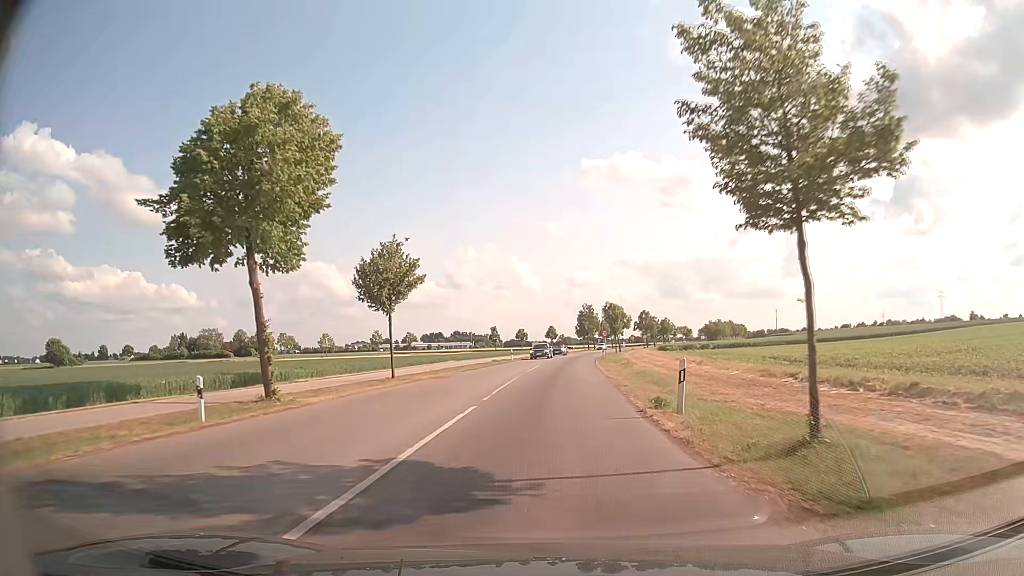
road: tertiary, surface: asphalt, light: Day
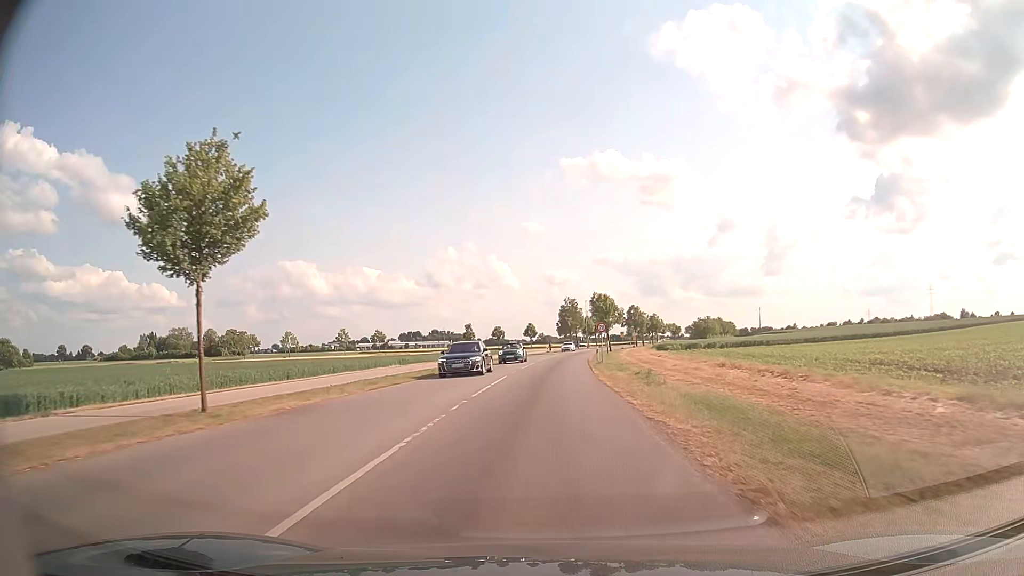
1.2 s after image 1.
(+0.2, +16.4) m; +2°
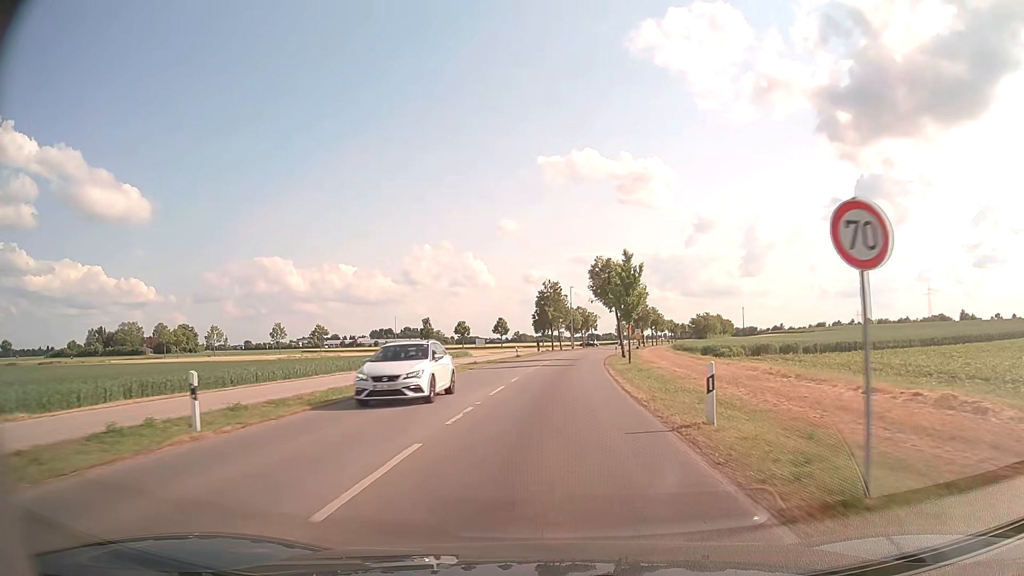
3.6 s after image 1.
(+0.5, +36.5) m; +2°
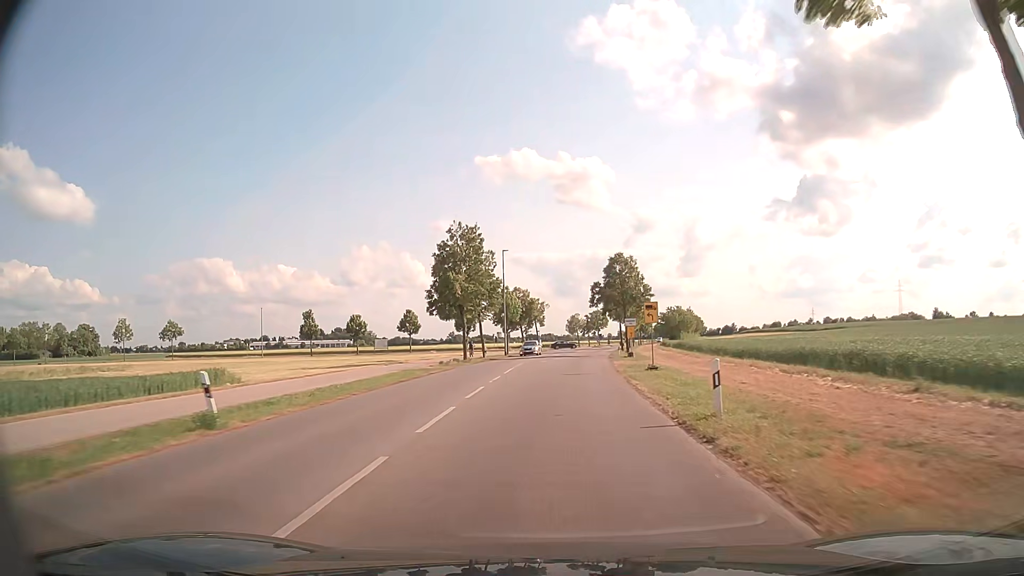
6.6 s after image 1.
(+2.2, +49.1) m; +5°
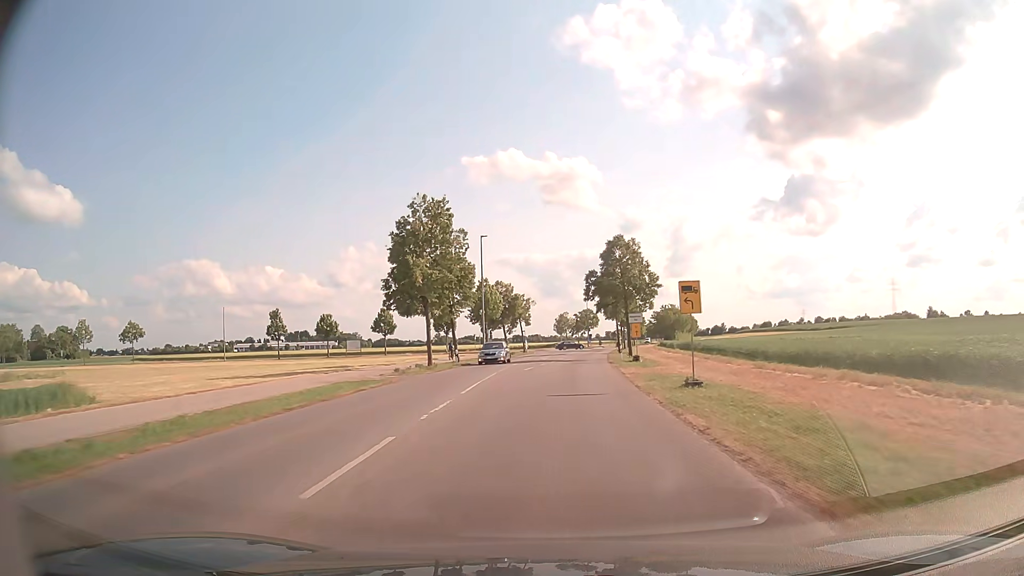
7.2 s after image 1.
(+0.1, +10.3) m; +1°
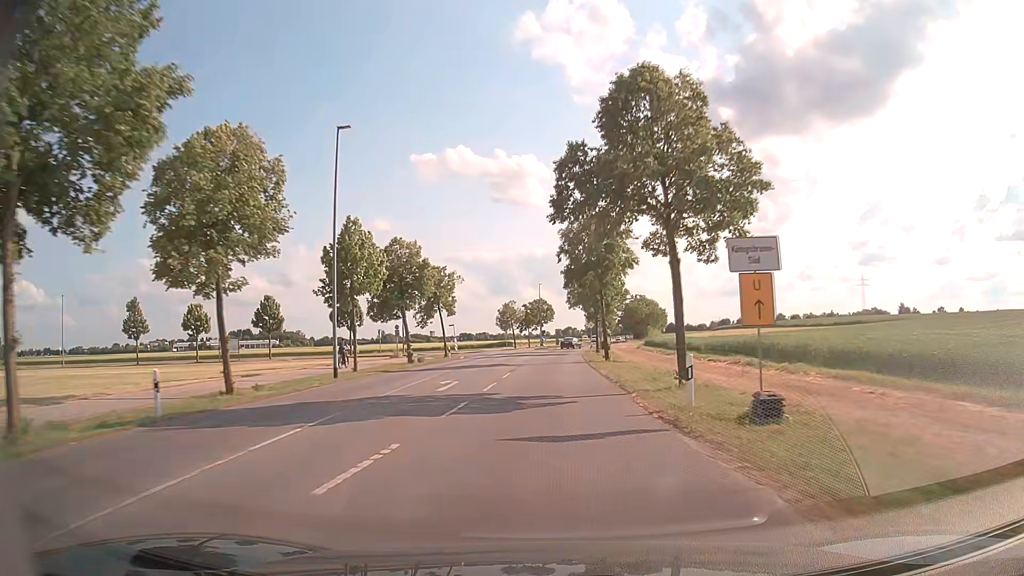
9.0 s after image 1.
(+1.2, +31.5) m; +4°
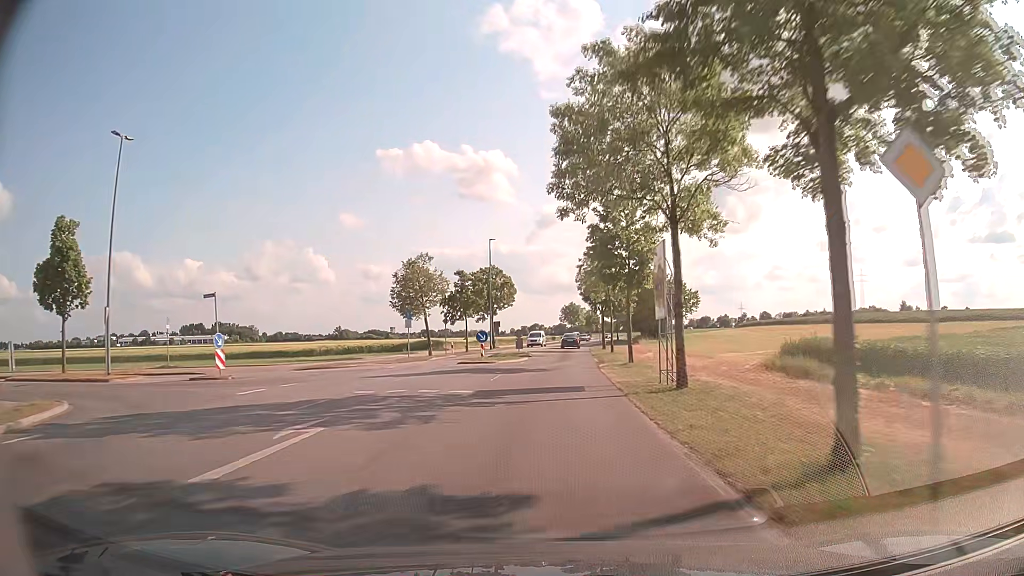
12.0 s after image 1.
(+1.0, +51.6) m; +3°
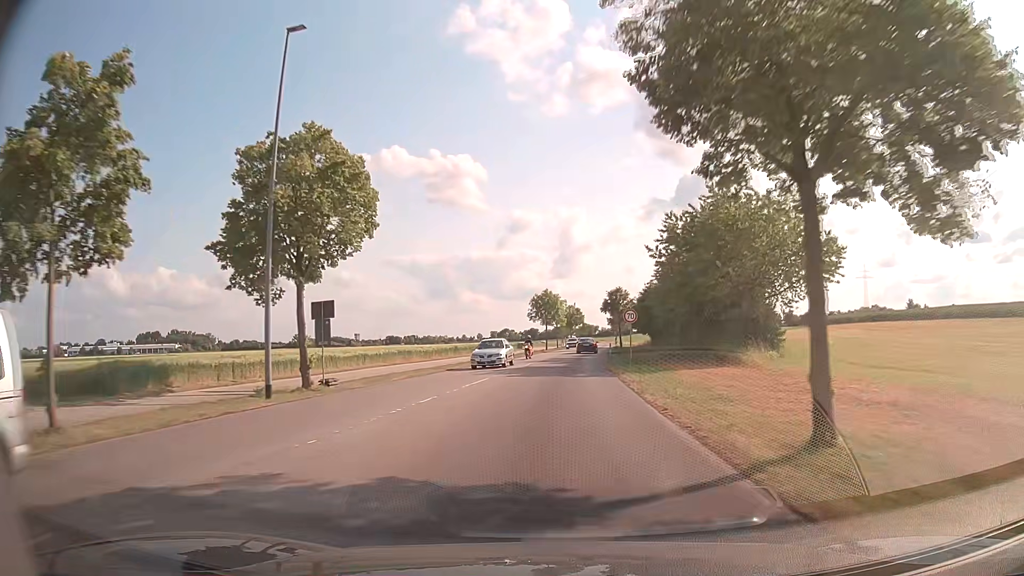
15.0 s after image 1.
(+1.5, +48.7) m; +2°
(0, +10) (0, +20) (+1, +30) (+2, +40) (+2, +50) (+3, +60) (+5, +70) (+6, +80) (+7, +90) (+8, +100) m
